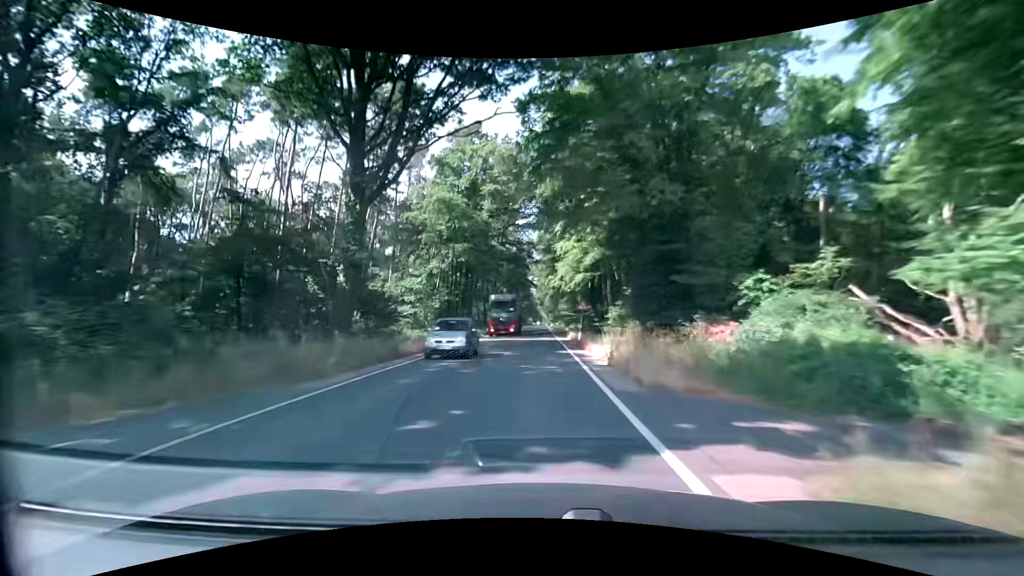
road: secondary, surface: asphalt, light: Day
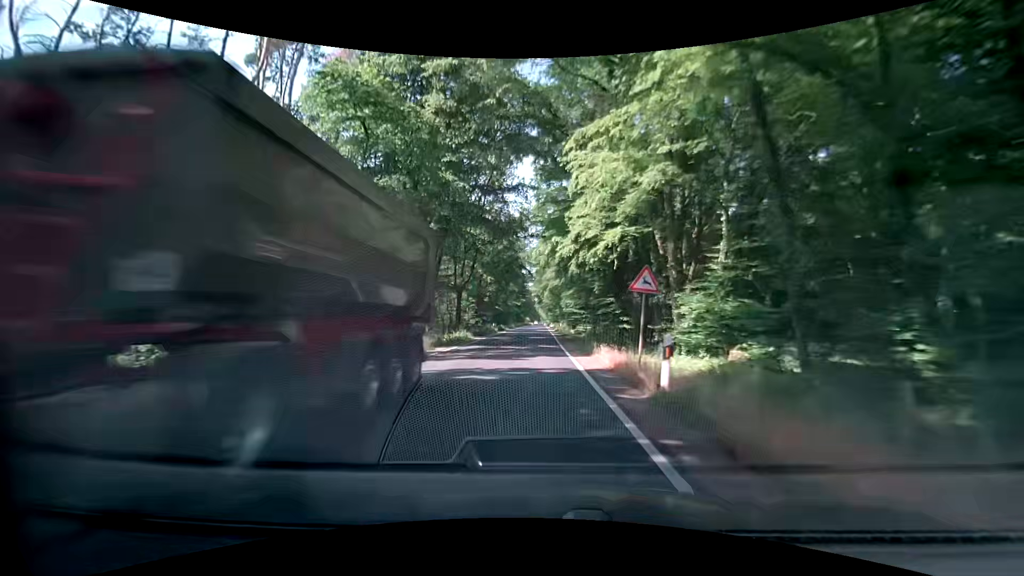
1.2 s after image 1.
(-0.1, +21.5) m; 0°
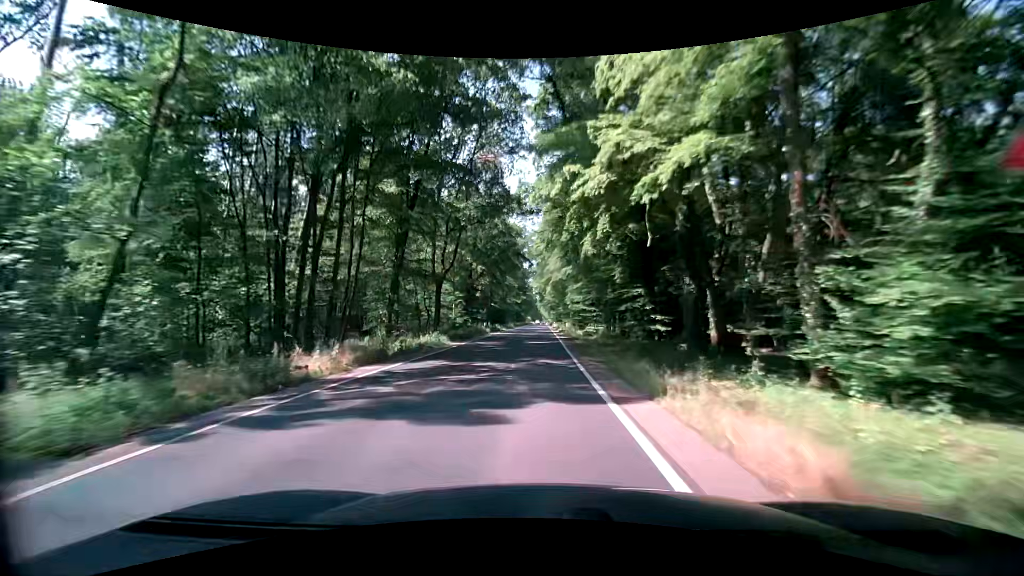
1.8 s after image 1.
(0.0, +10.8) m; 0°
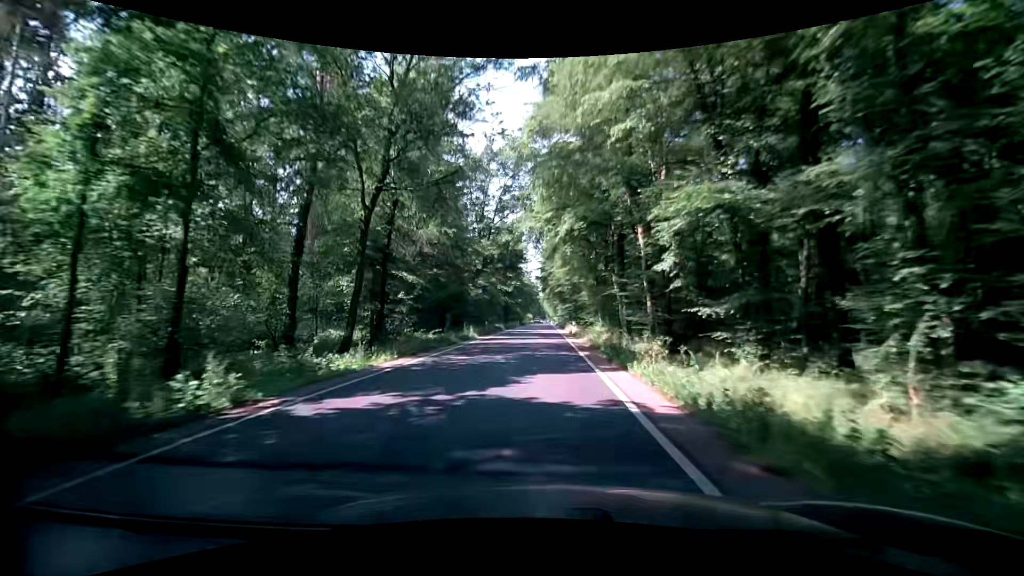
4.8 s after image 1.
(0.0, +53.8) m; -1°
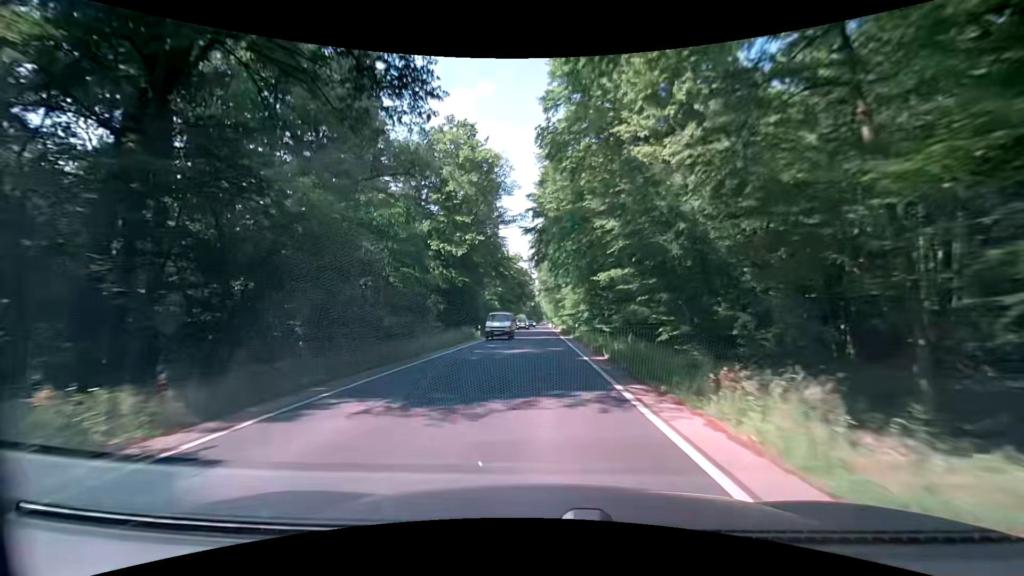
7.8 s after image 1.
(+0.6, +53.8) m; 0°
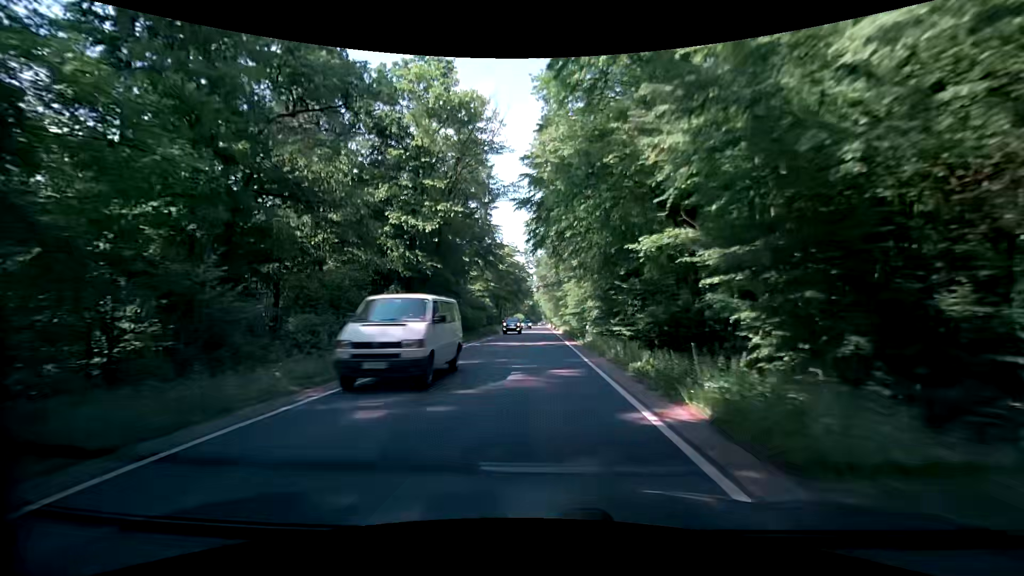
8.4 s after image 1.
(0.0, +10.8) m; 0°
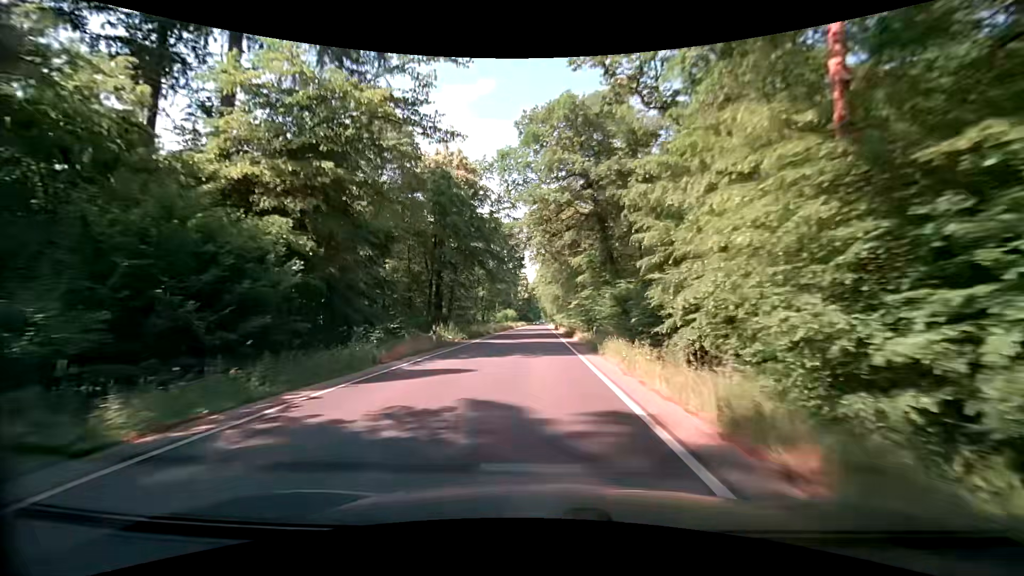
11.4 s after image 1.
(-0.1, +54.0) m; 0°
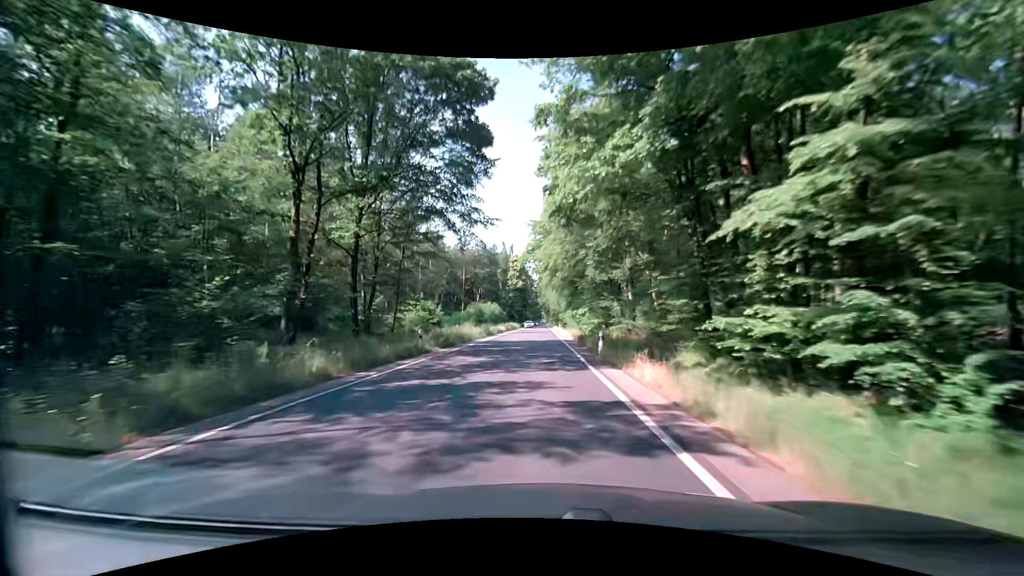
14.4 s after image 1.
(-0.3, +54.0) m; 0°
(0, +10) (0, +20) (0, +30) (0, +40) (0, +50) (0, +60) (0, +70) (0, +80) (0, +90) (0, +100) m
